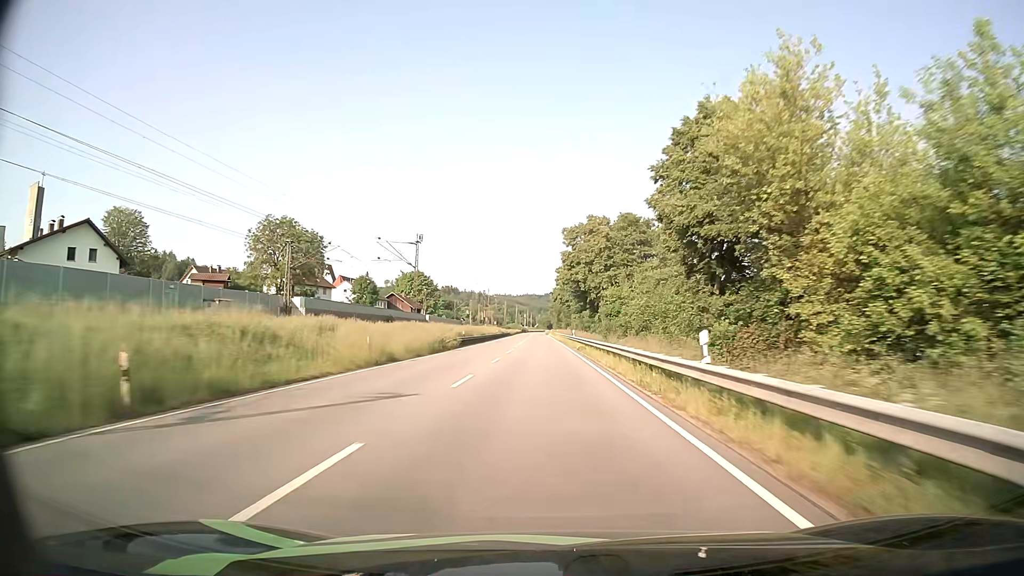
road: primary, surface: asphalt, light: Day
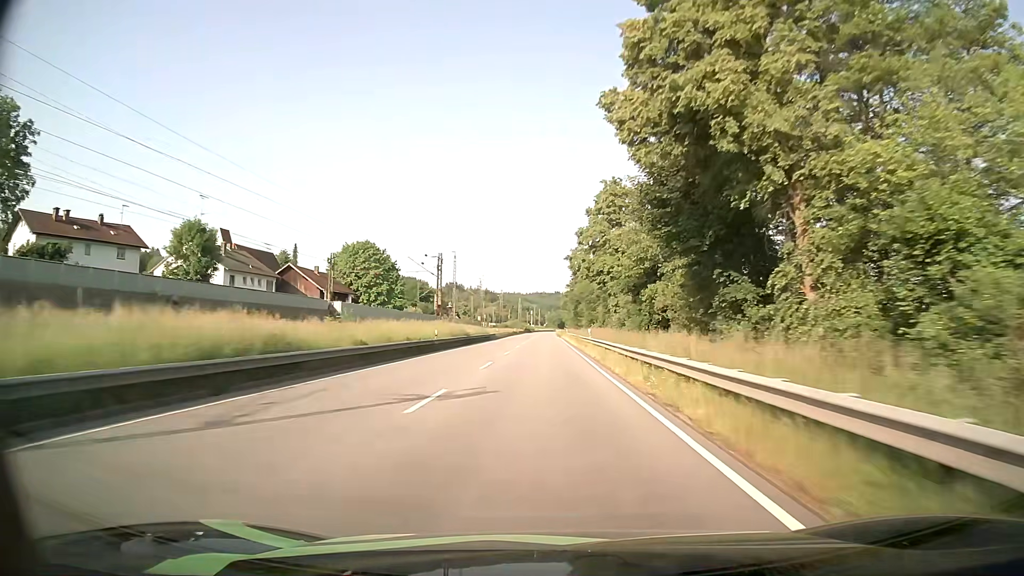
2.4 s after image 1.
(-0.6, +65.4) m; -1°
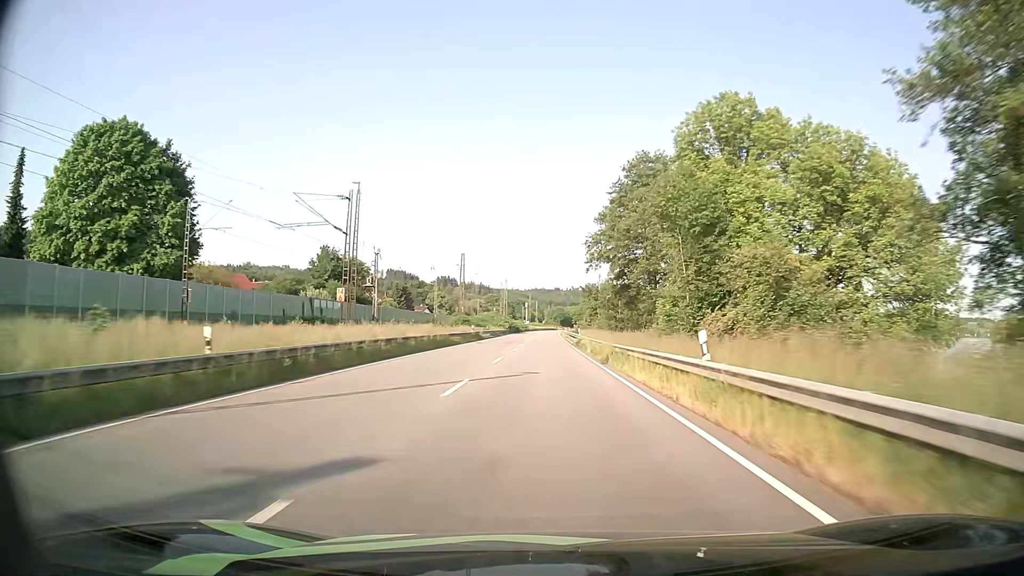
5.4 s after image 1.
(-0.2, +82.2) m; 0°
(0, +10) (0, +20) (0, +30) (0, +40) (0, +50) (0, +60) (0, +70) (0, +80) (0, +90) (0, +100) m
